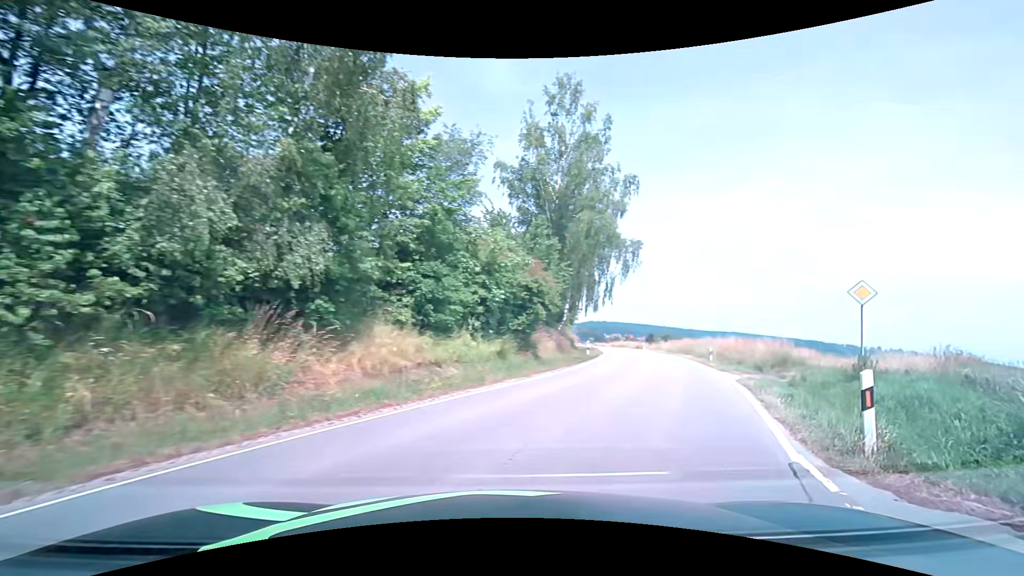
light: Day
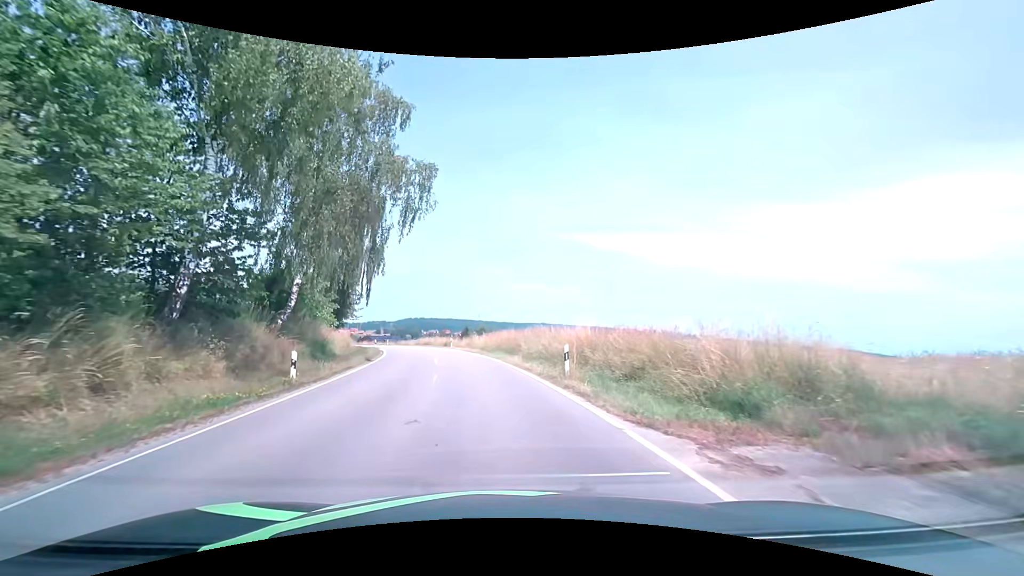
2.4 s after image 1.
(+5.9, +19.2) m; +21°
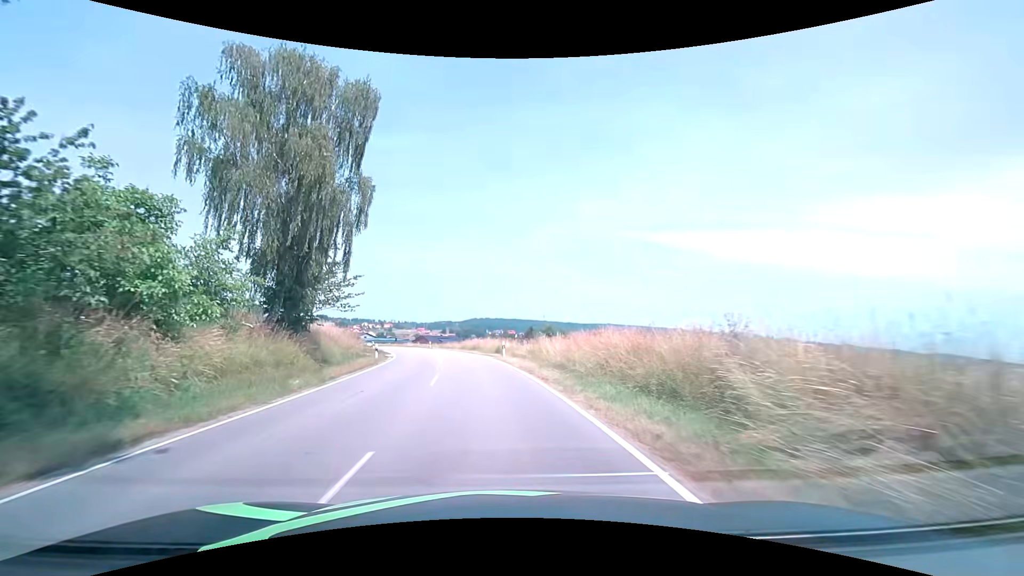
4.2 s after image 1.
(-1.3, +22.3) m; -7°
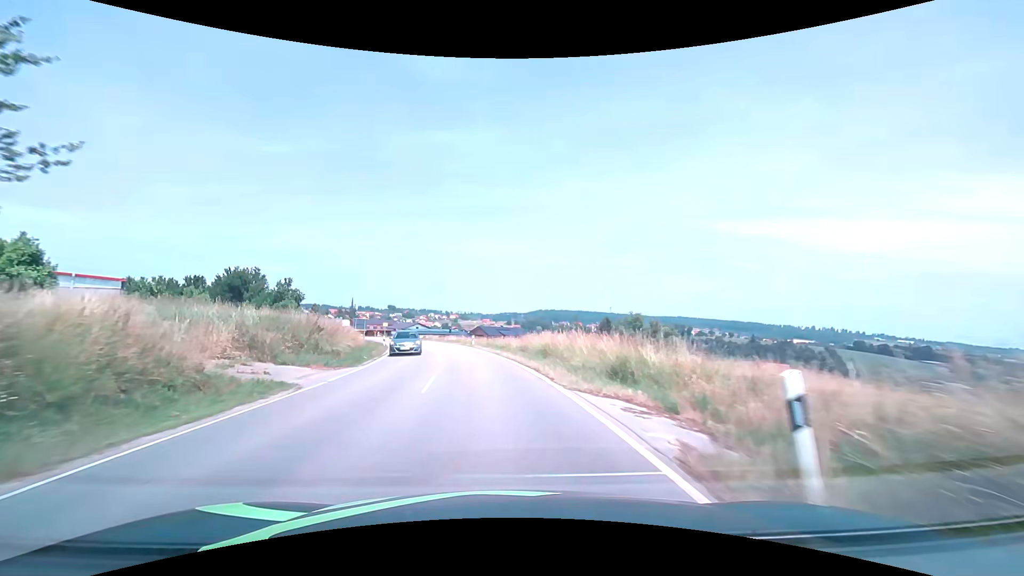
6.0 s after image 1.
(-1.7, +27.2) m; -7°
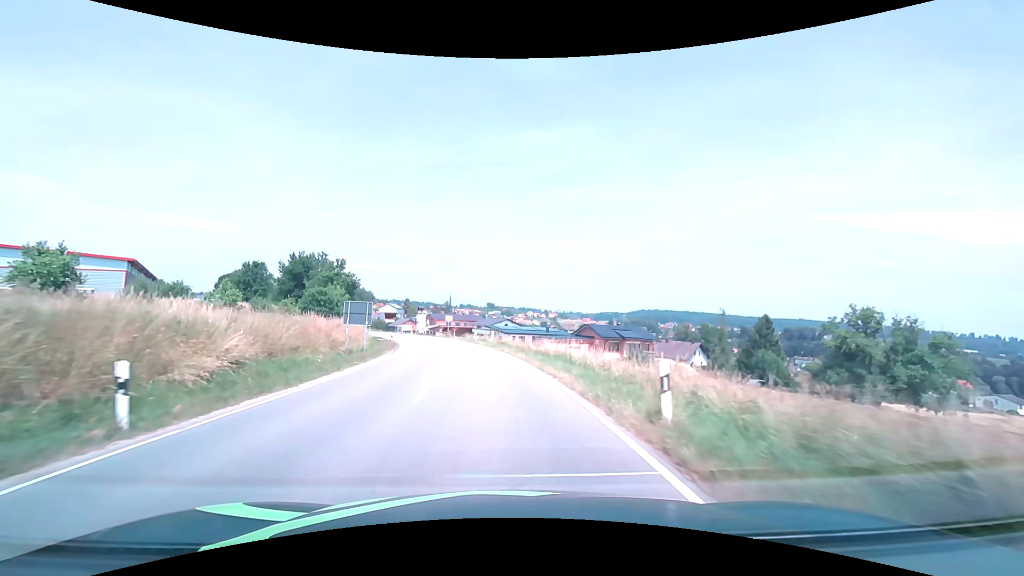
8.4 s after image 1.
(-3.6, +37.4) m; -11°
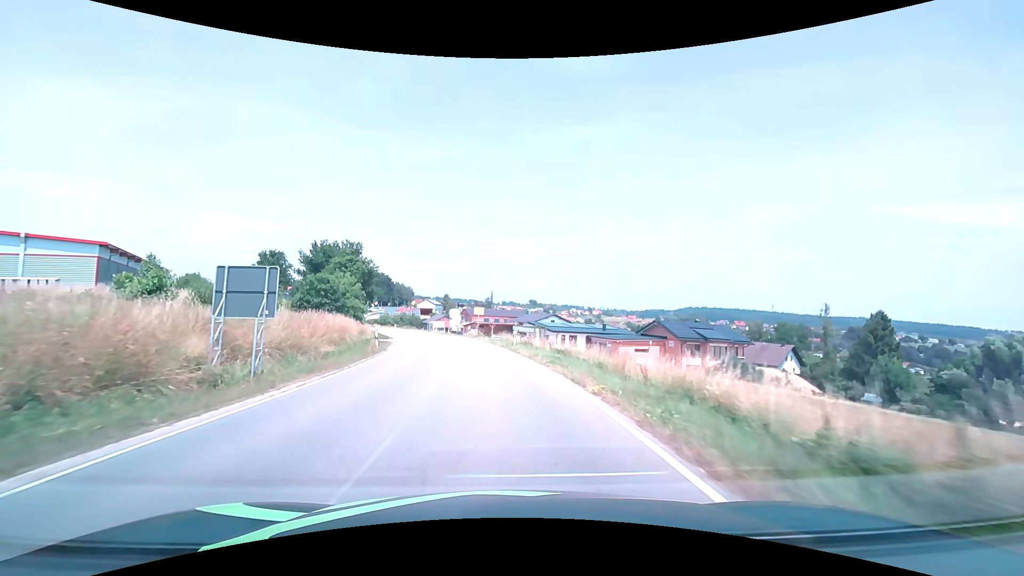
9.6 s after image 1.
(-0.8, +18.7) m; -5°
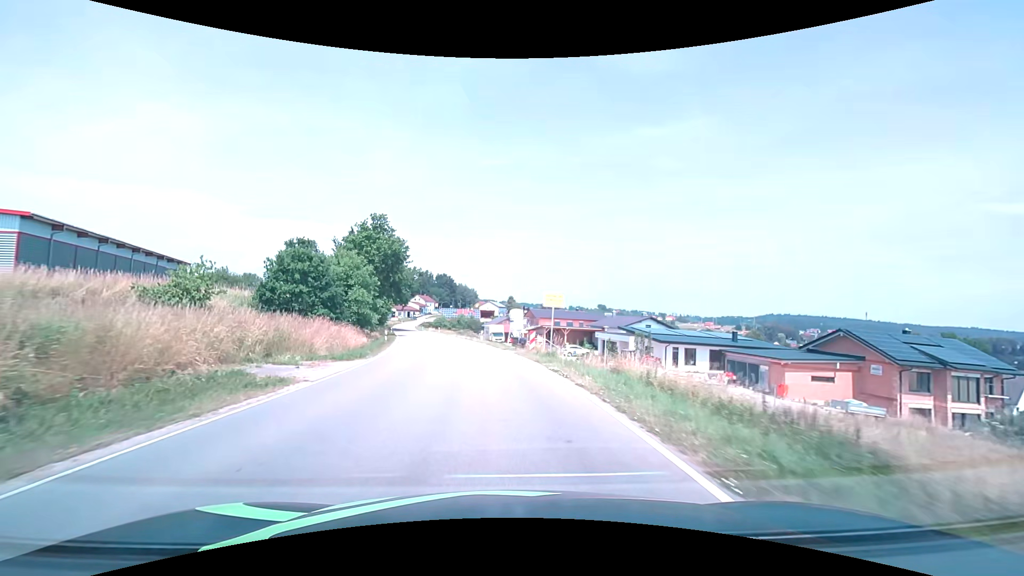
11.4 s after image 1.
(-1.6, +26.3) m; -8°
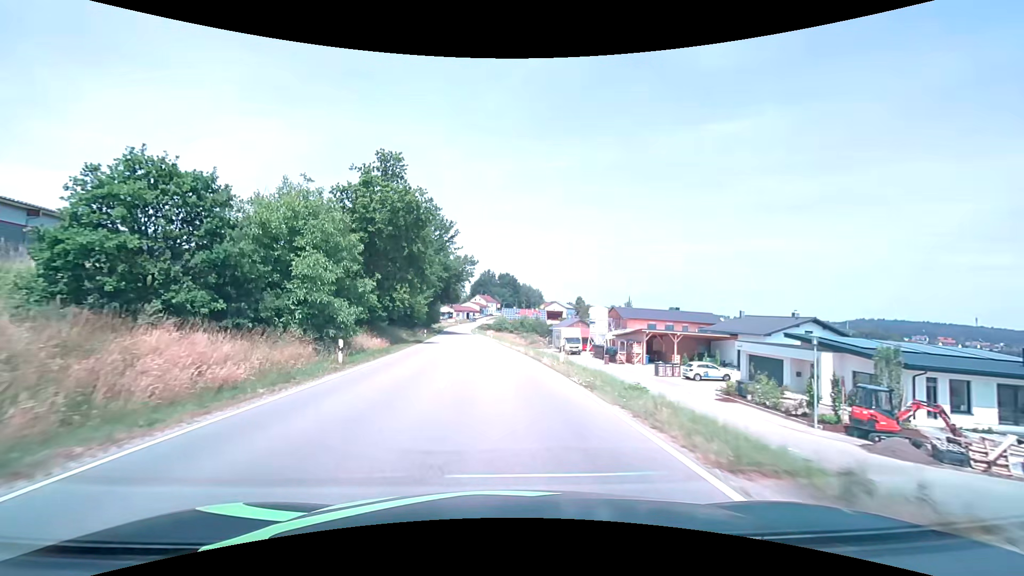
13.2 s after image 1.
(-1.6, +24.4) m; -7°
(0, +10) (-1, +20) (-2, +30) (-3, +40) (-4, +50) (-5, +60) (-6, +70) (-7, +80) (-8, +90) (-9, +100) m
